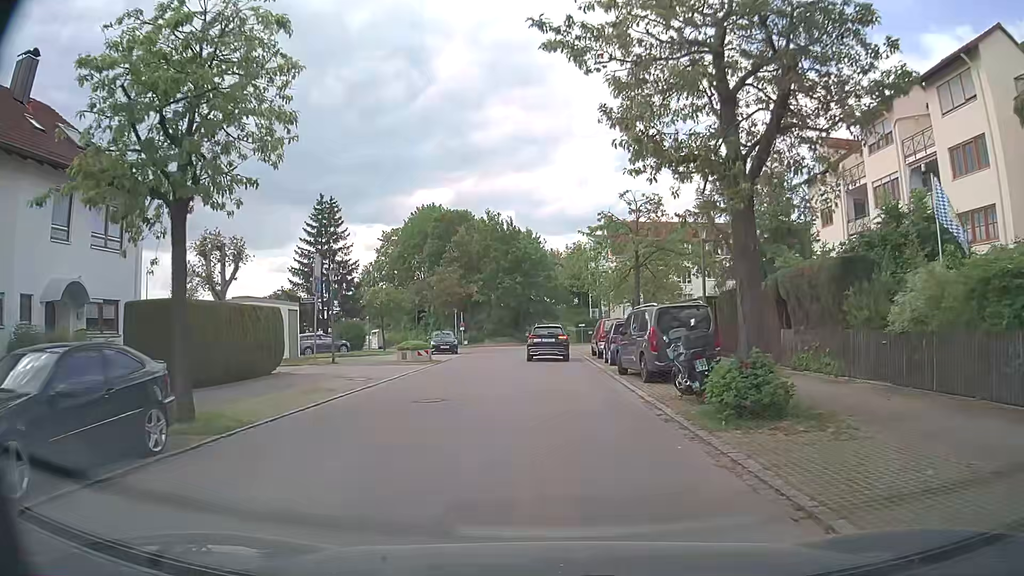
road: residential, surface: asphalt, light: Day
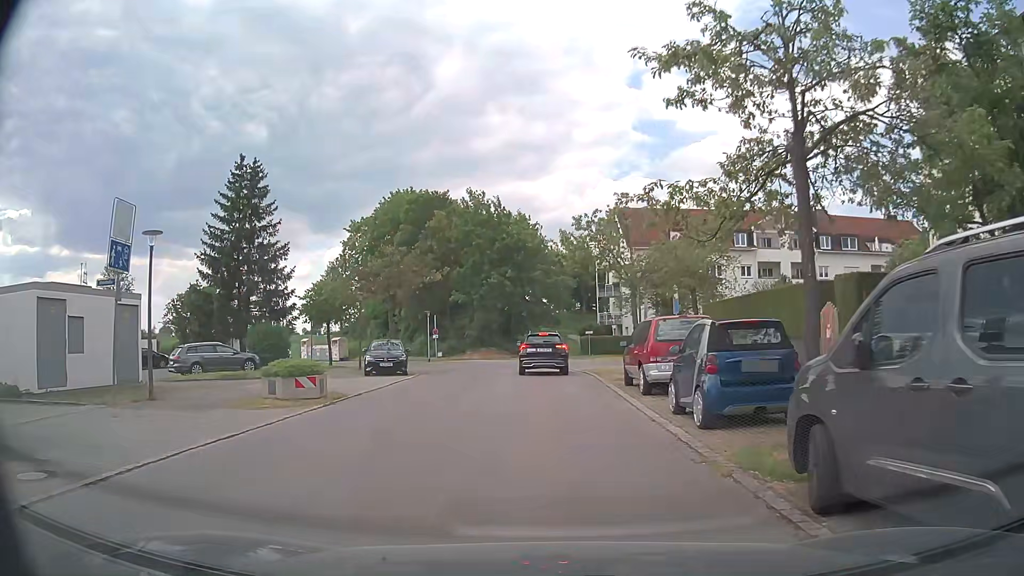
(-0.1, +14.3) m; +1°
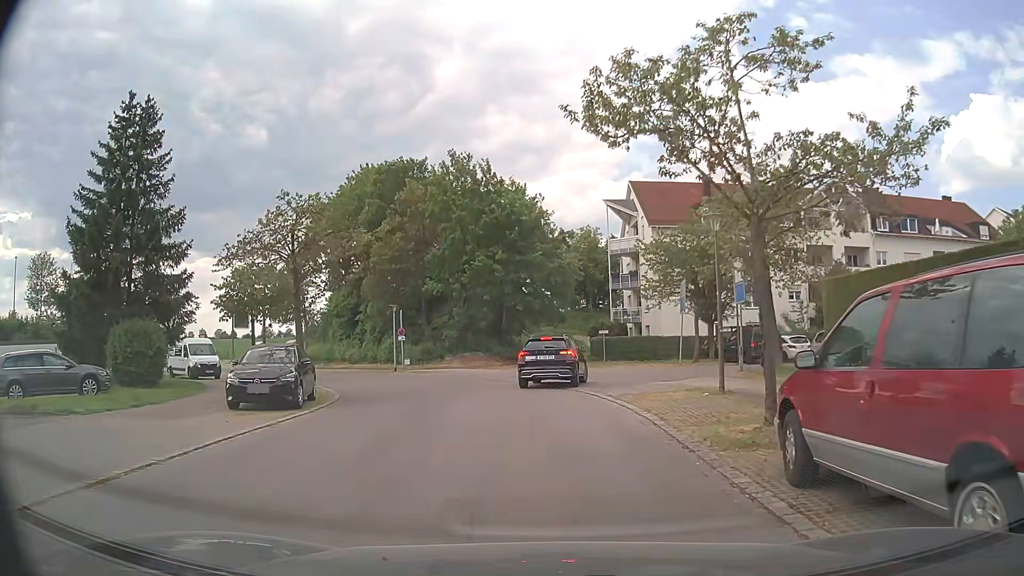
(-0.3, +12.2) m; -1°
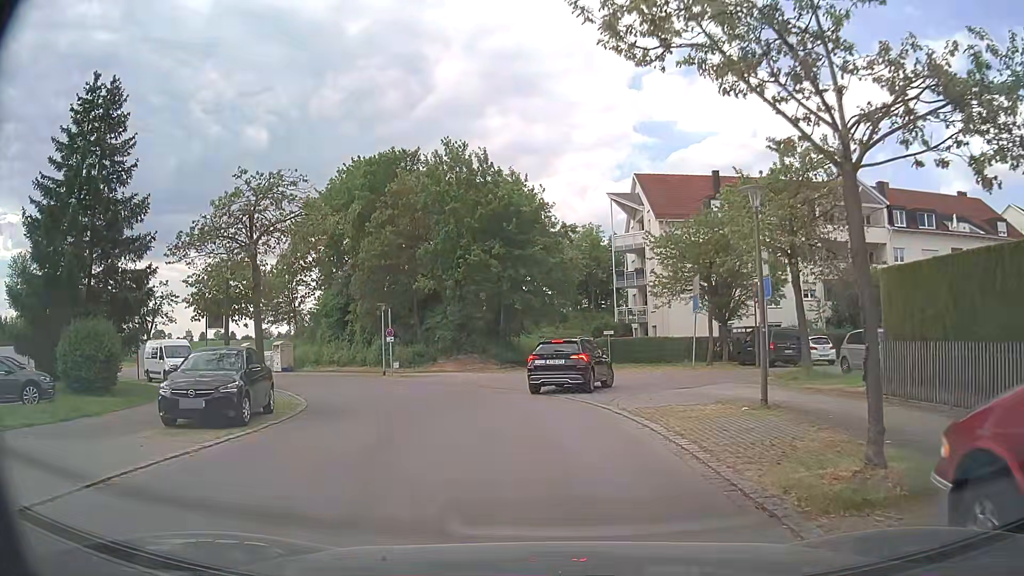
(0.0, +3.0) m; +1°
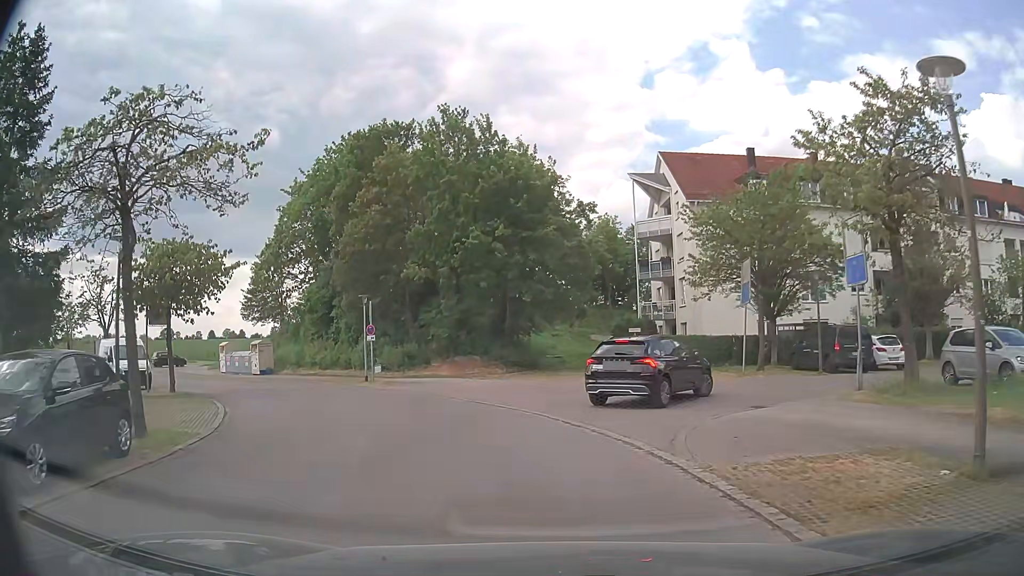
(-0.1, +6.3) m; -2°
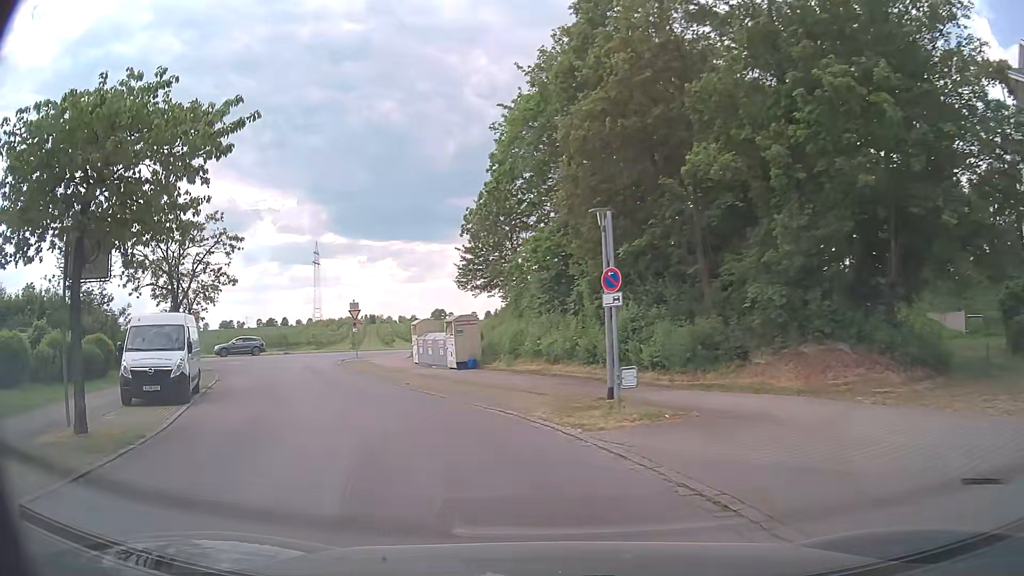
(-2.9, +16.9) m; -25°
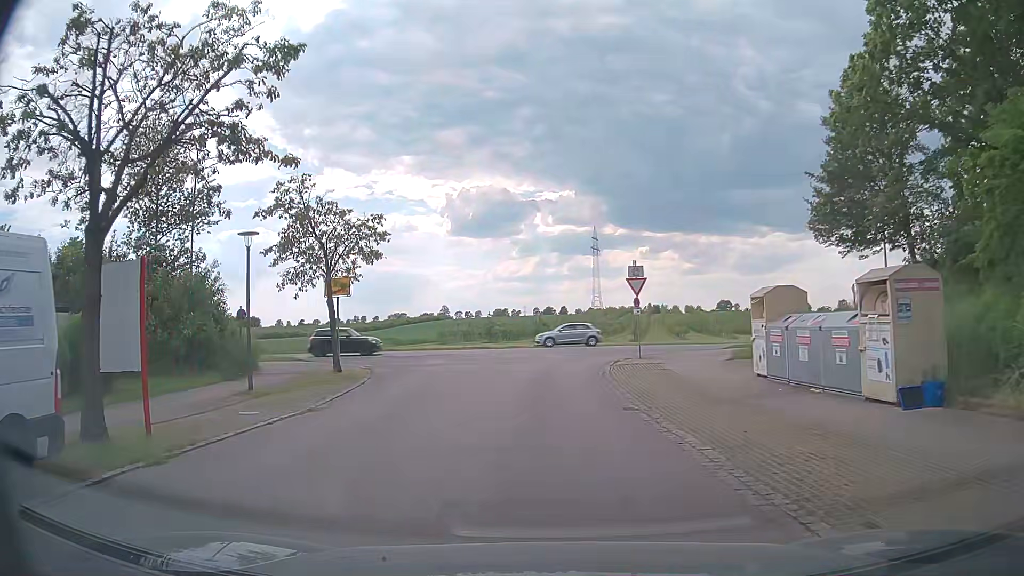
(-4.1, +17.1) m; -24°
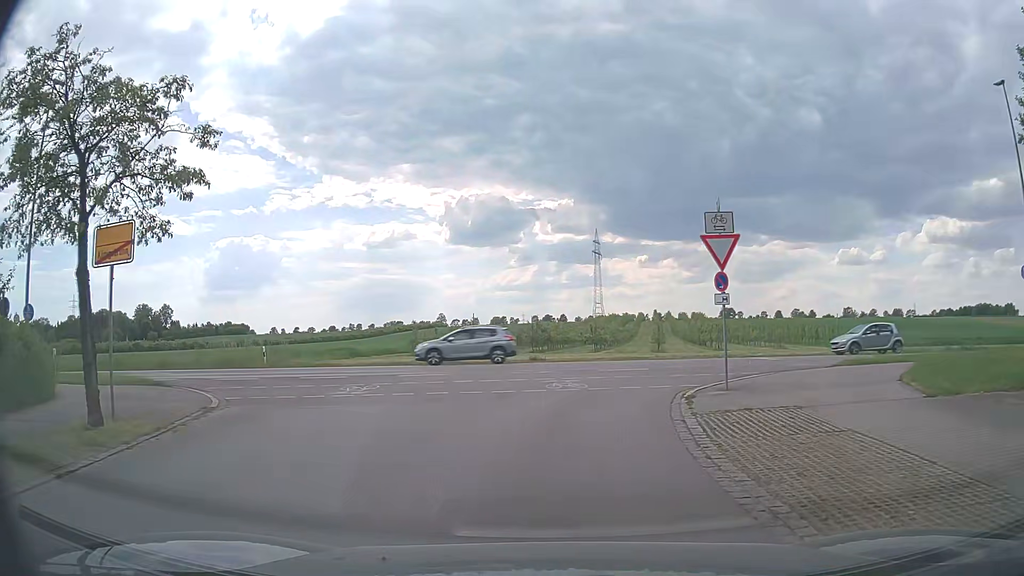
(0.0, +12.8) m; +1°
